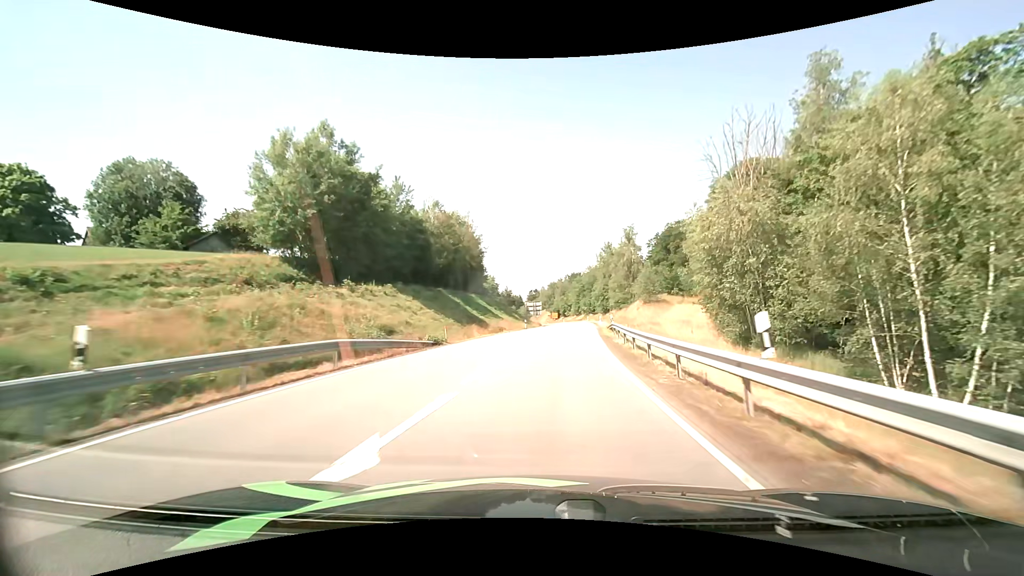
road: secondary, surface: asphalt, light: Day
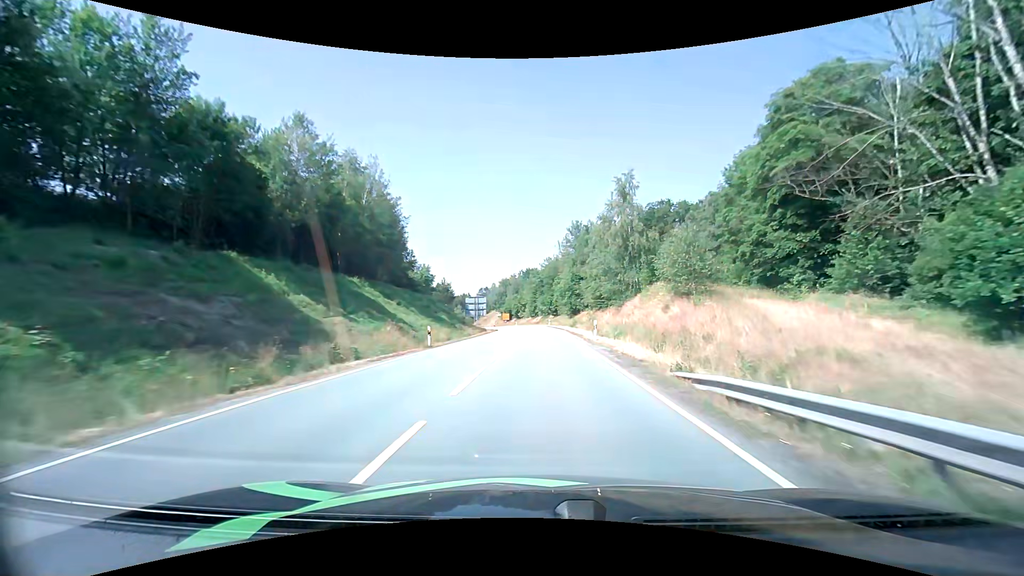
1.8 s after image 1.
(+1.6, +31.6) m; +5°
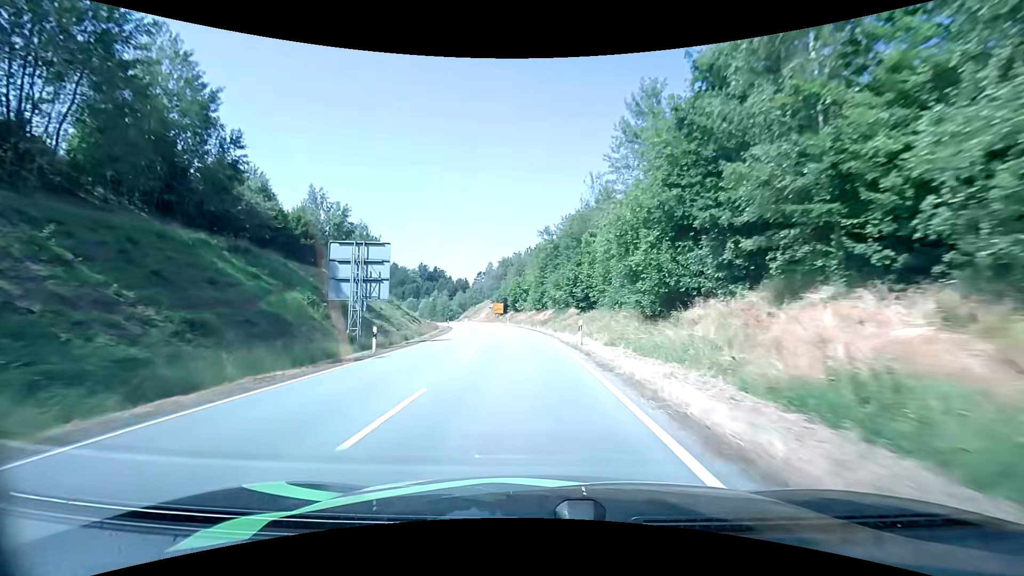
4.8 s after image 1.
(+0.5, +54.6) m; -1°
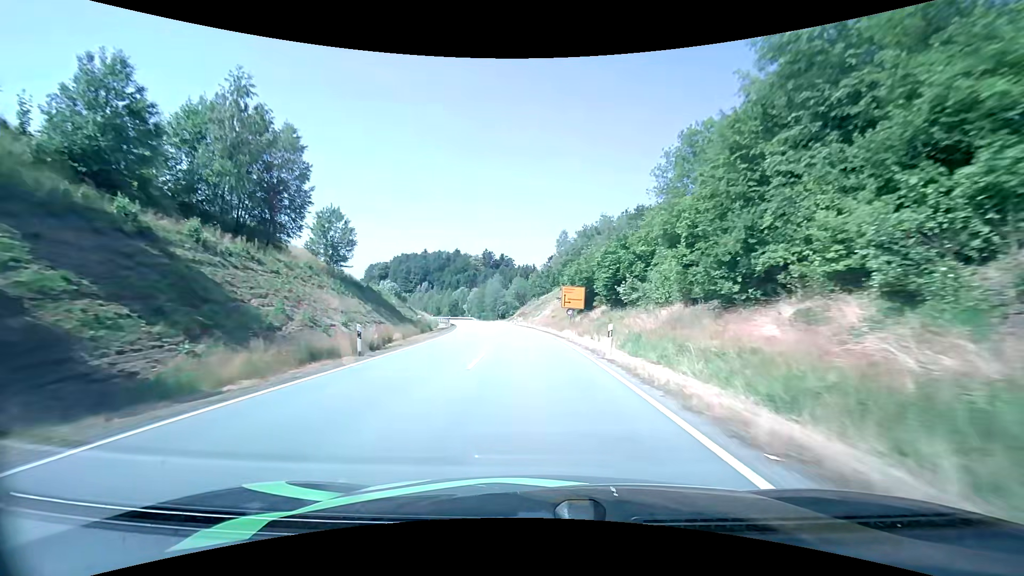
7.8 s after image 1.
(-3.9, +53.4) m; -9°
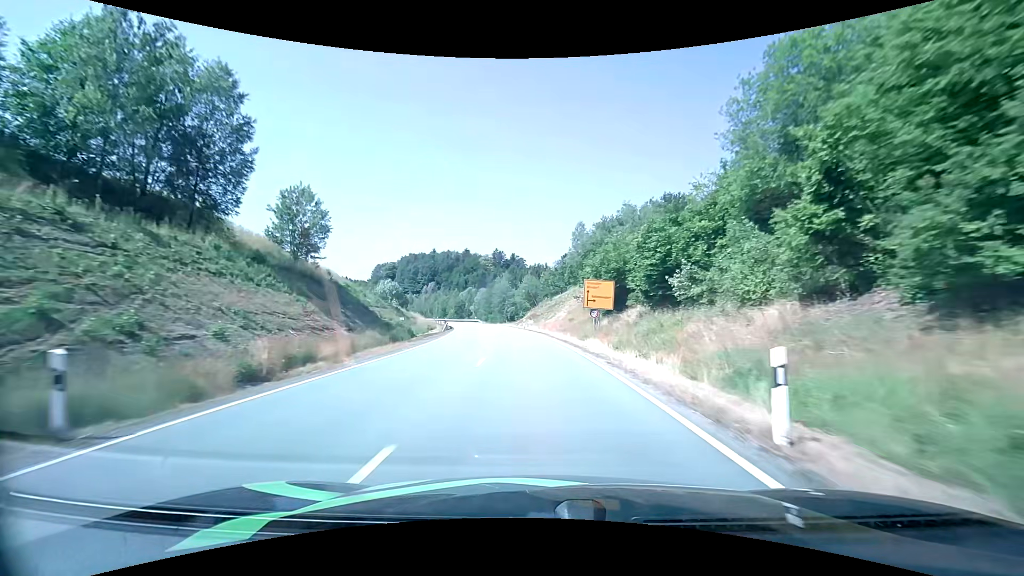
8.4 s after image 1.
(0.0, +11.0) m; -1°
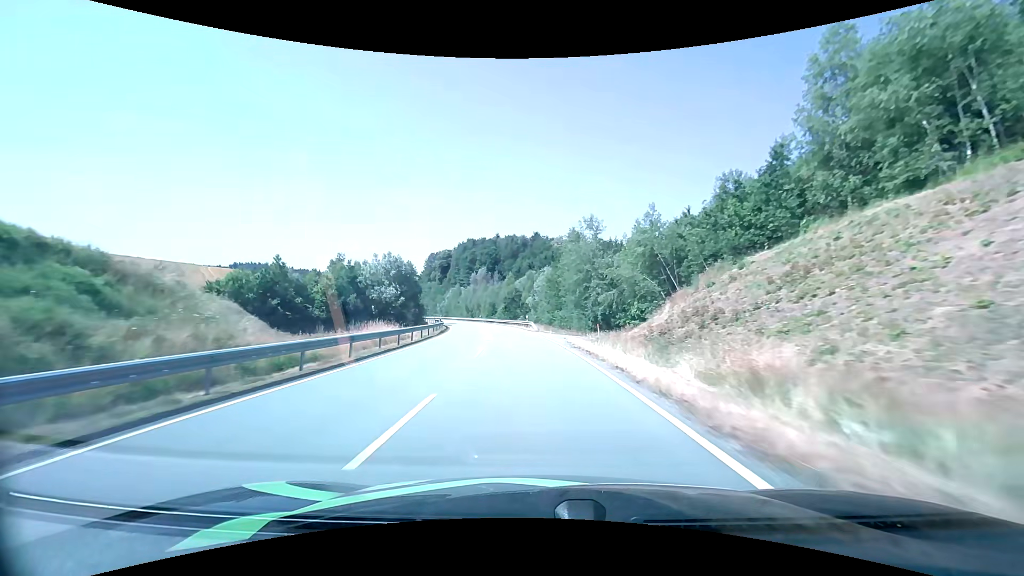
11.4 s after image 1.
(-4.3, +57.2) m; -9°
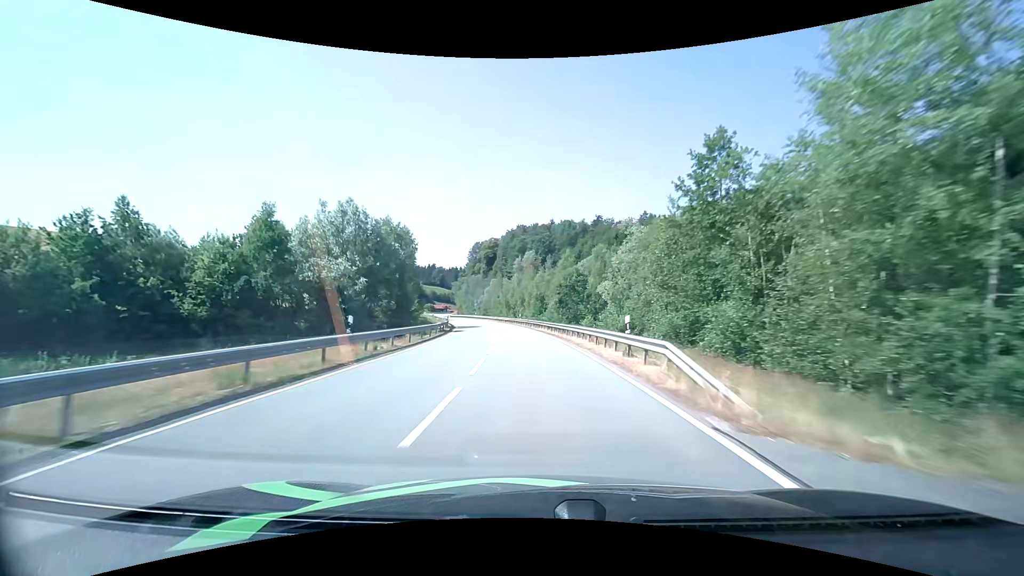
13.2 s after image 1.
(-2.0, +36.0) m; -6°
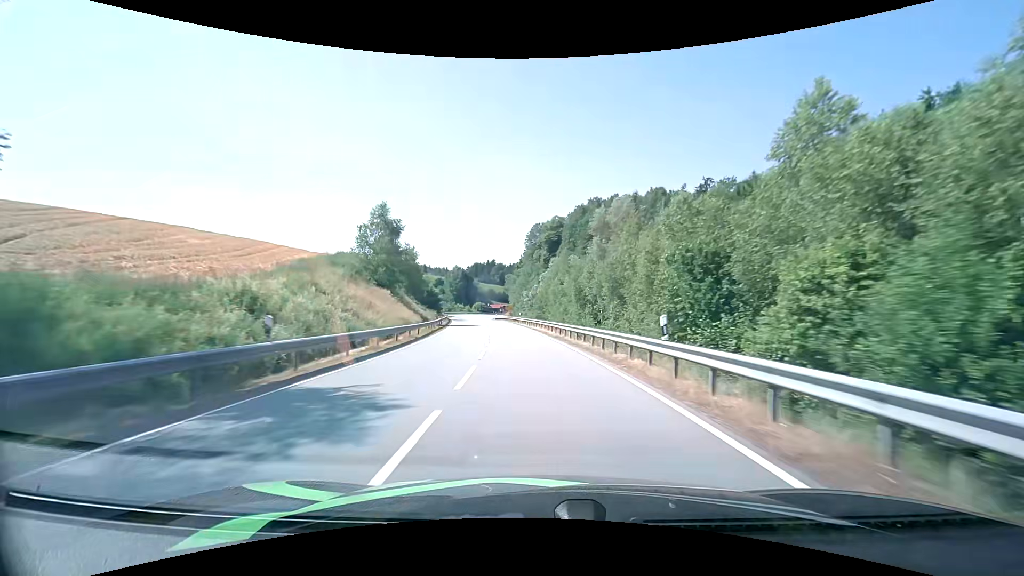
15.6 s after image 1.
(-3.4, +50.6) m; -8°
(0, +10) (-1, +20) (-1, +30) (-2, +40) (-4, +50) (-5, +60) (-6, +70) (-8, +80) (-10, +89) (-11, +99) m
